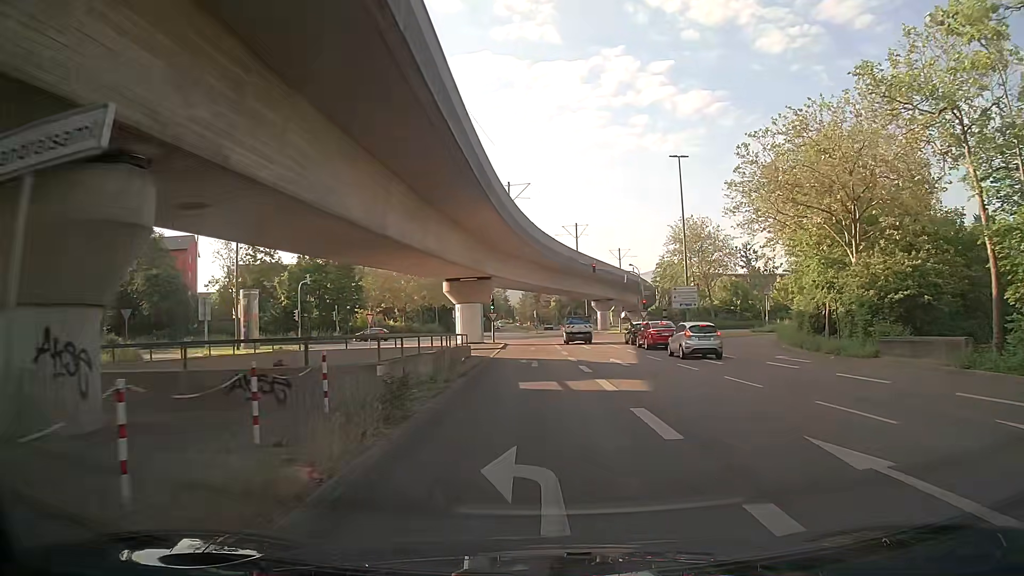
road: tertiary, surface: asphalt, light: Day
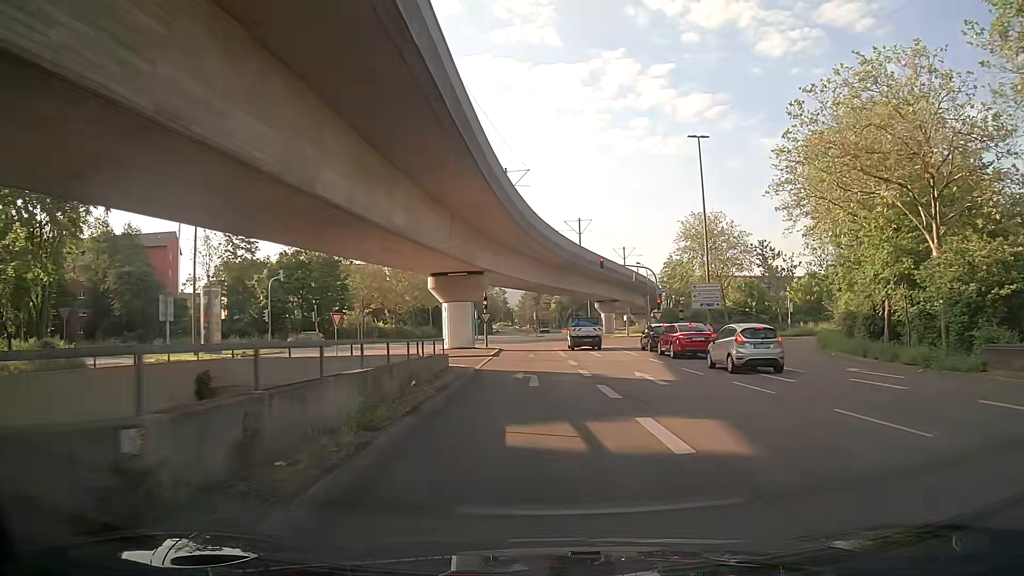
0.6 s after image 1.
(-0.1, +6.8) m; -1°
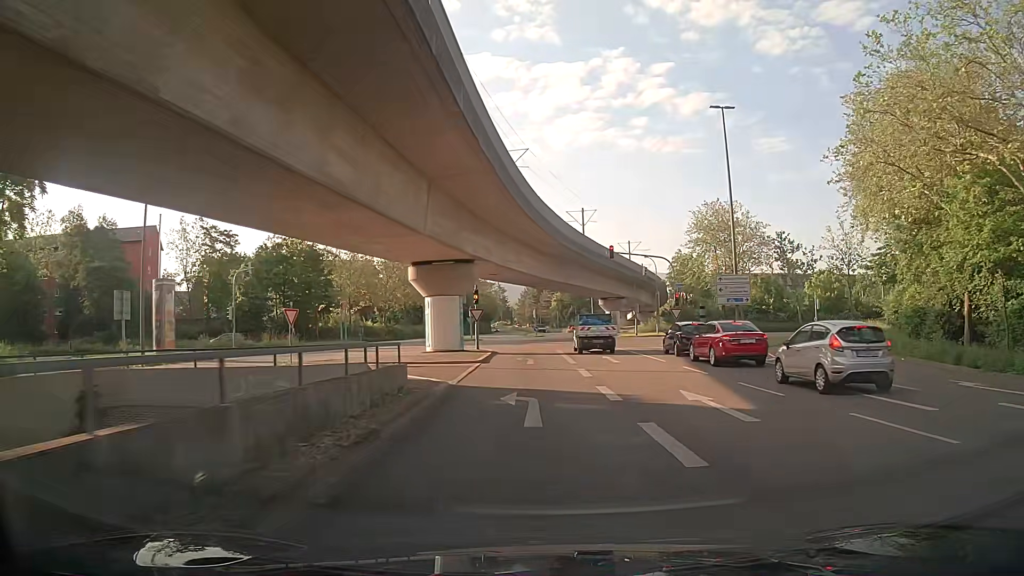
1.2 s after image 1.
(0.0, +6.6) m; 0°
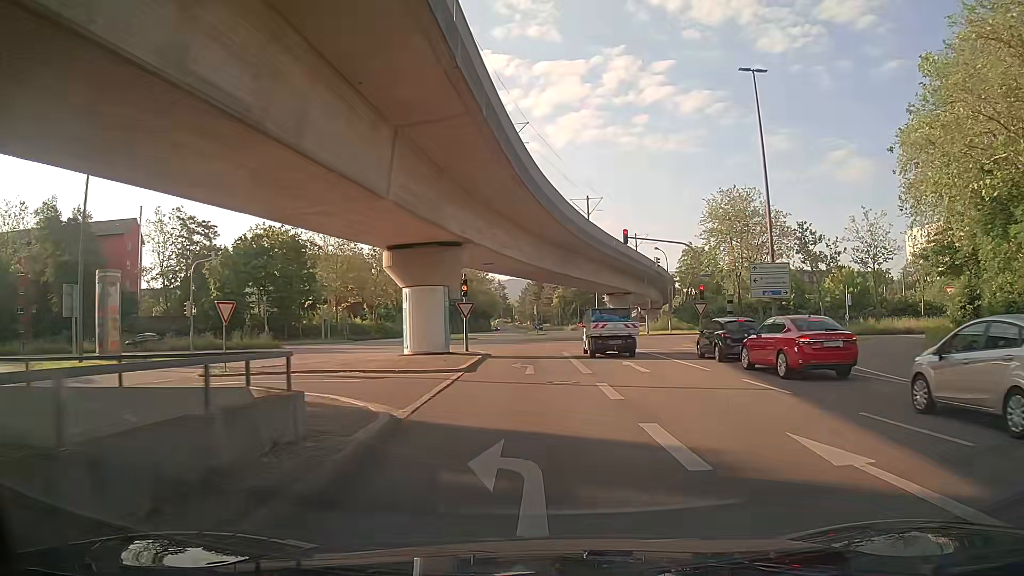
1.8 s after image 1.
(0.0, +6.2) m; 0°
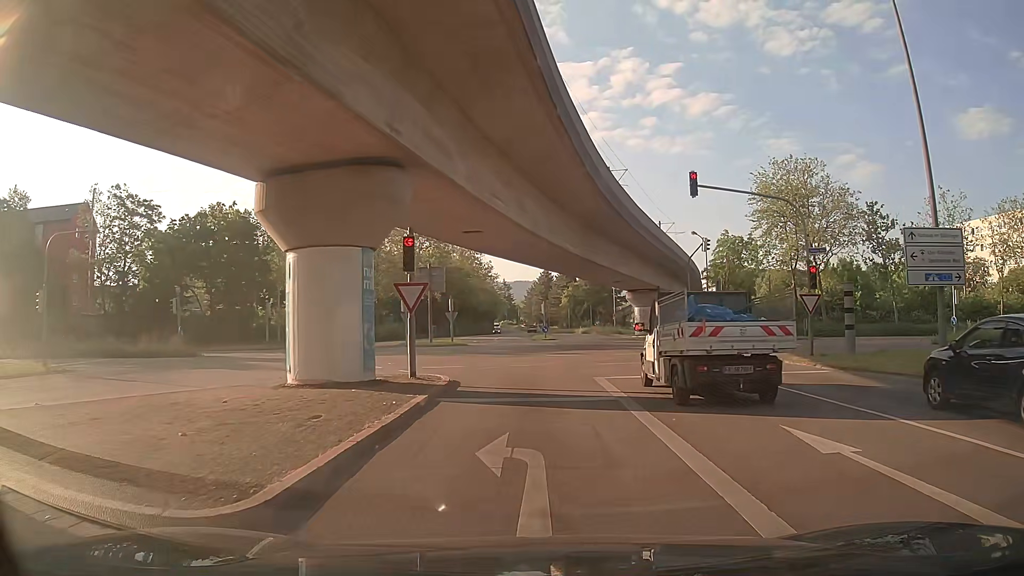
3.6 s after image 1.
(-0.2, +14.3) m; -1°
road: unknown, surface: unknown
